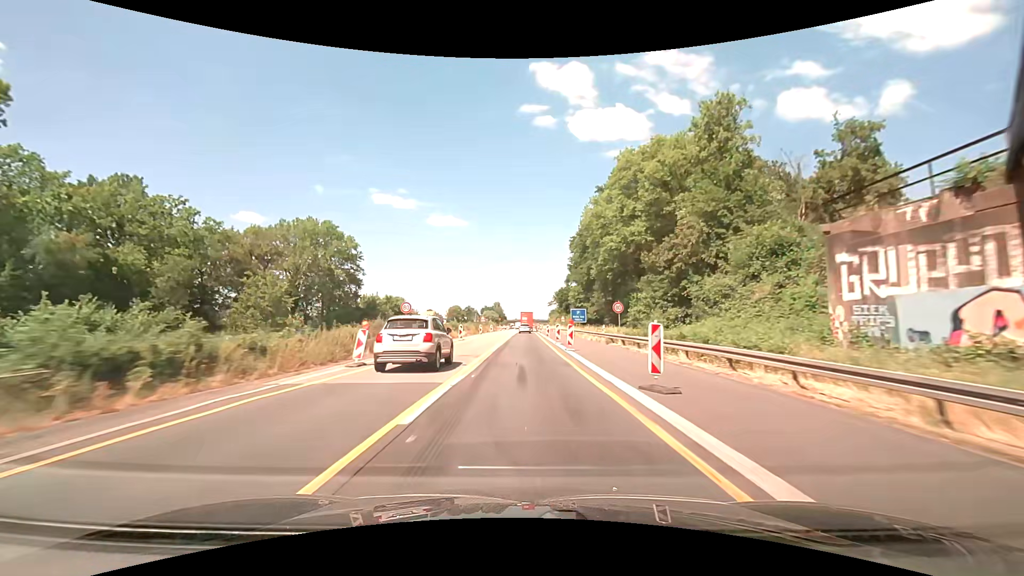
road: motorway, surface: asphalt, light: Day
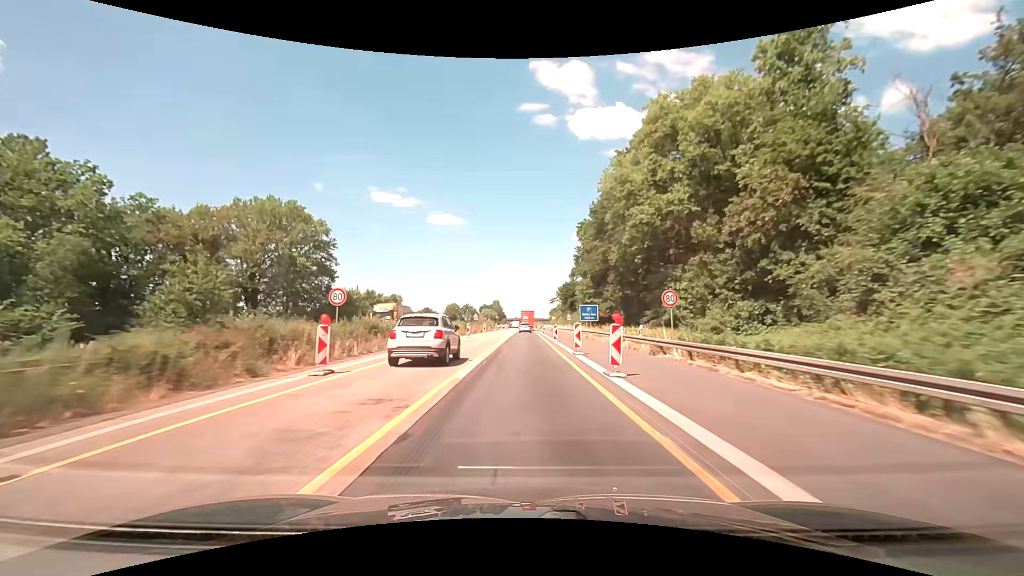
(+0.1, +12.7) m; +1°
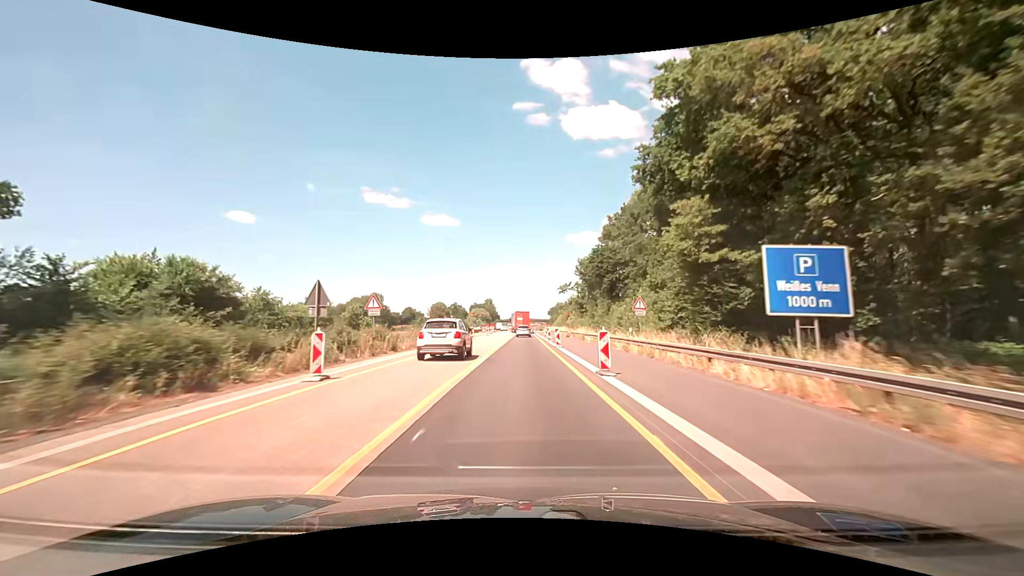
(-0.1, +50.4) m; 0°
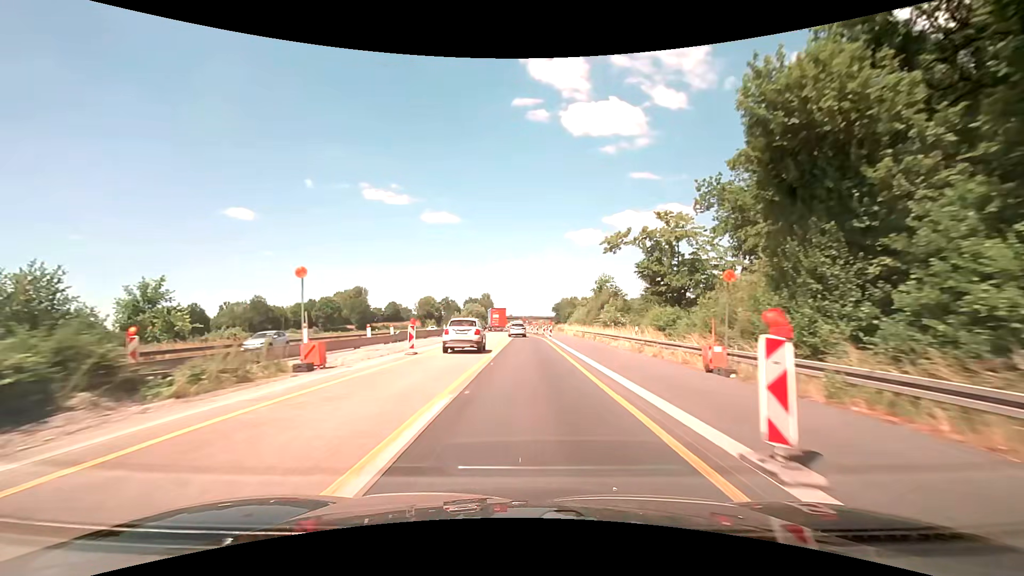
(-0.1, +47.6) m; 0°
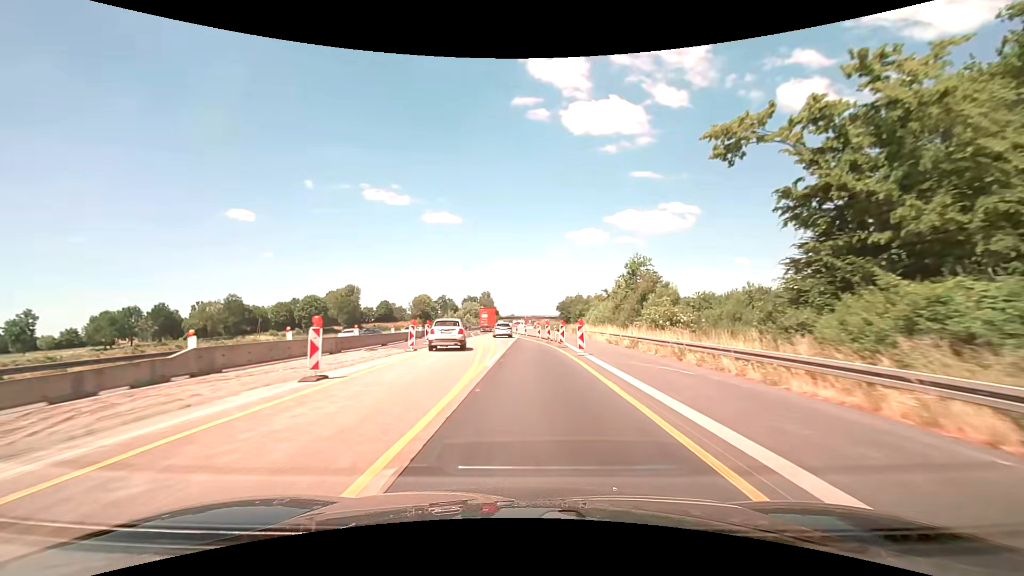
(0.0, +22.5) m; 0°
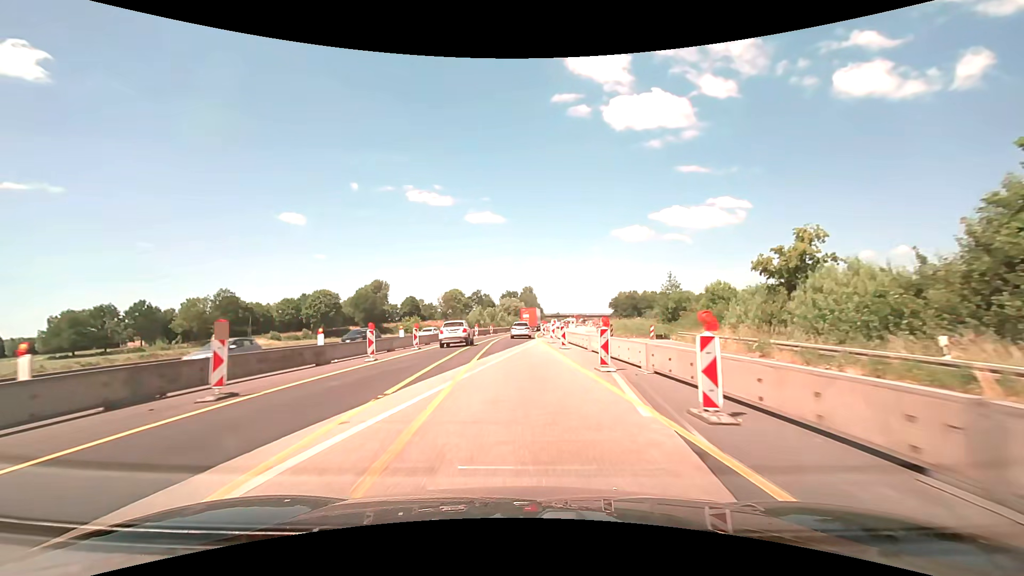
(-1.7, +43.5) m; -5°
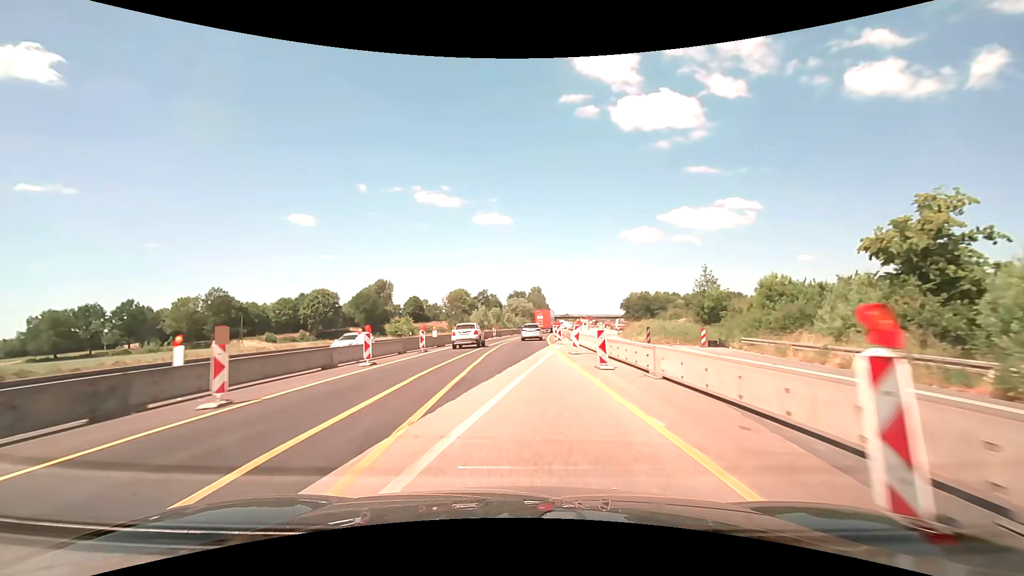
(-0.1, +10.7) m; -1°
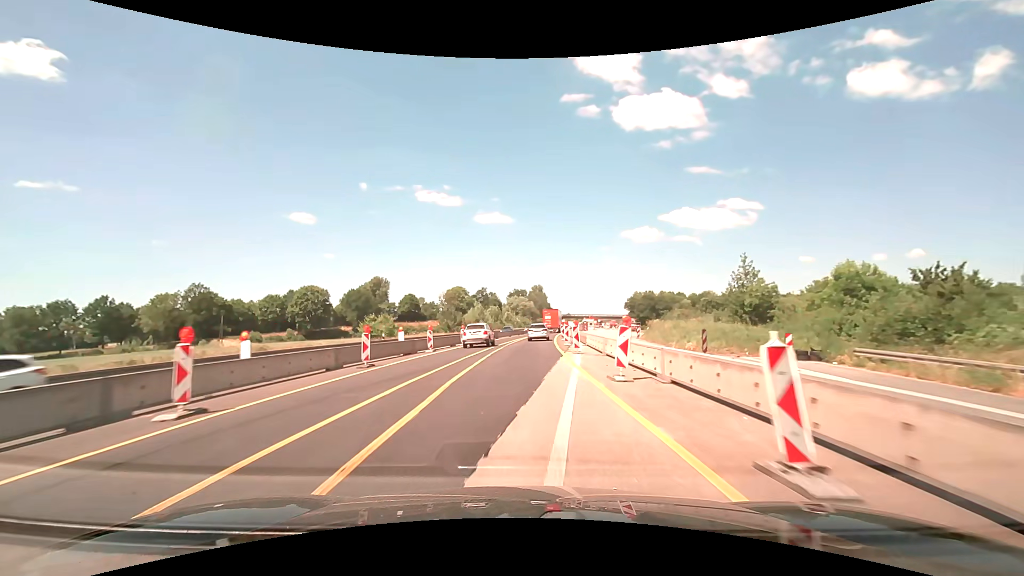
(0.0, +10.7) m; 0°
(0, +10) (0, +20) (0, +30) (+1, +40) (+1, +50) (+2, +60) (+3, +70) (+4, +80) (+5, +90) (+6, +100) m
